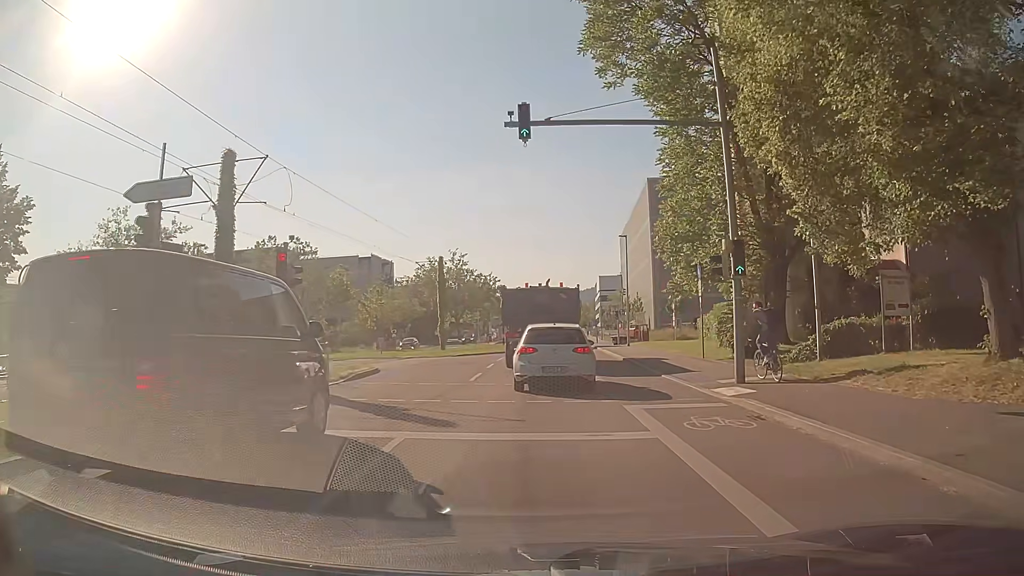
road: secondary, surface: asphalt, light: Day
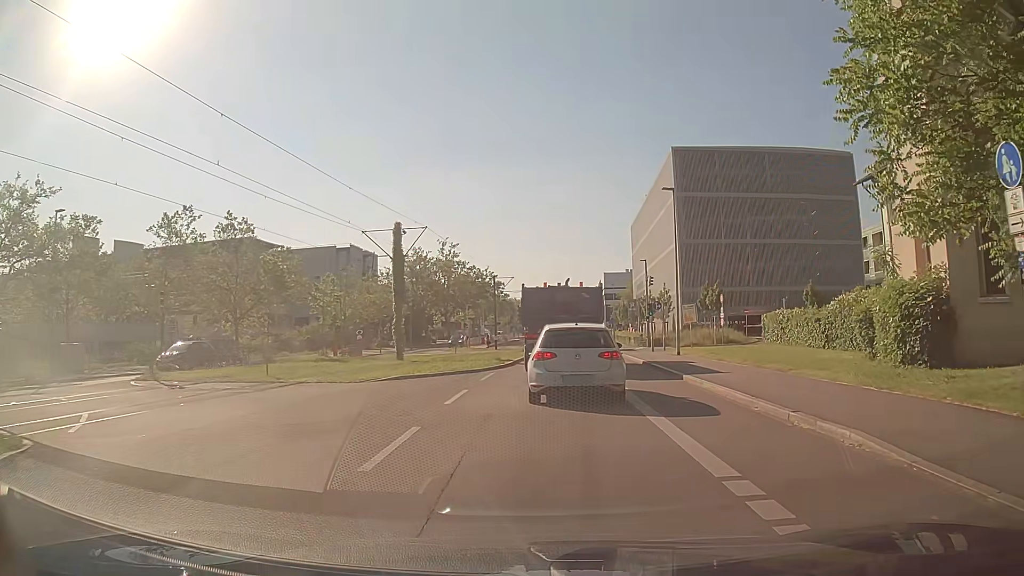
(0.0, +17.3) m; 0°
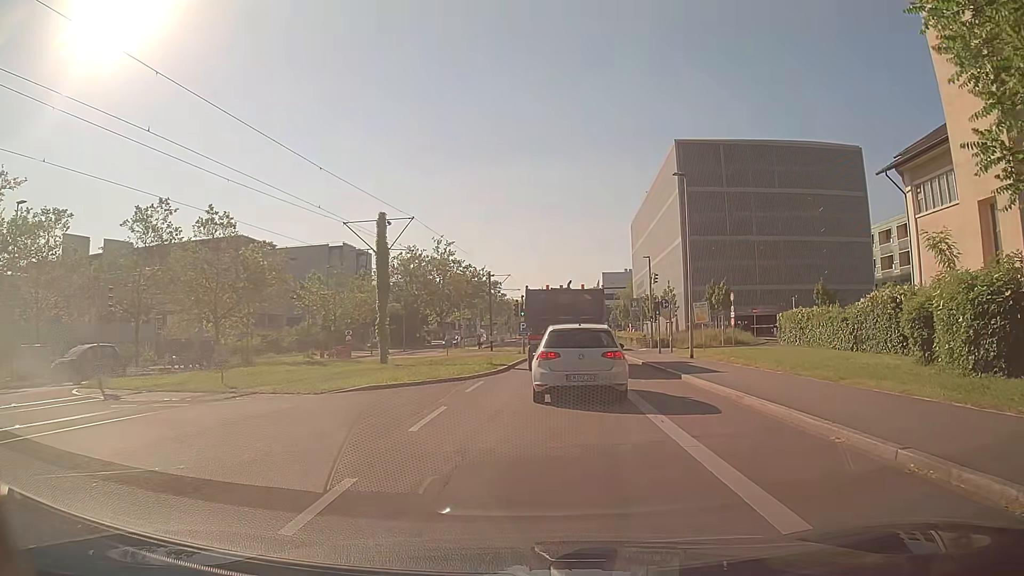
(0.0, +3.3) m; 0°
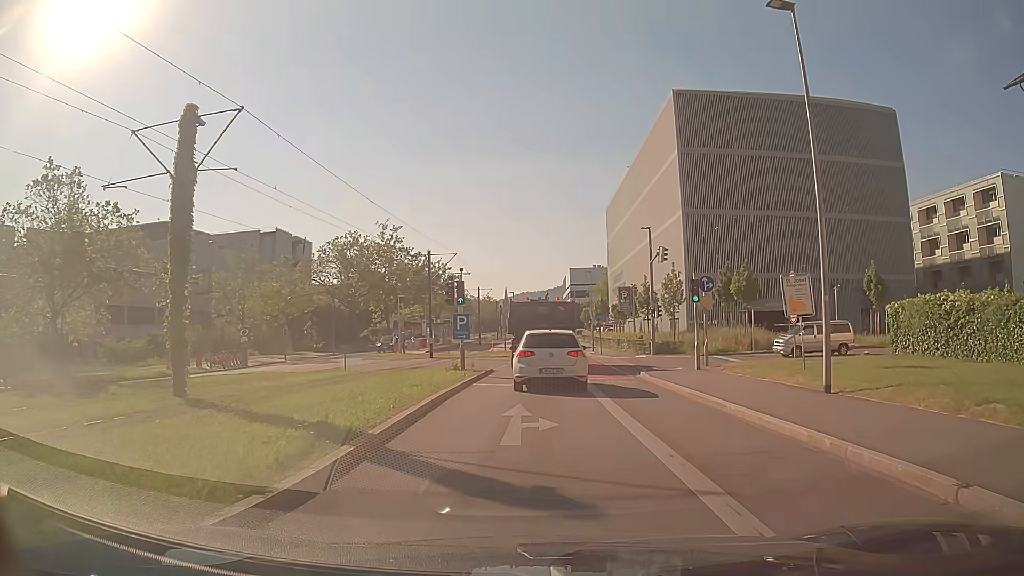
(+0.7, +17.2) m; +3°
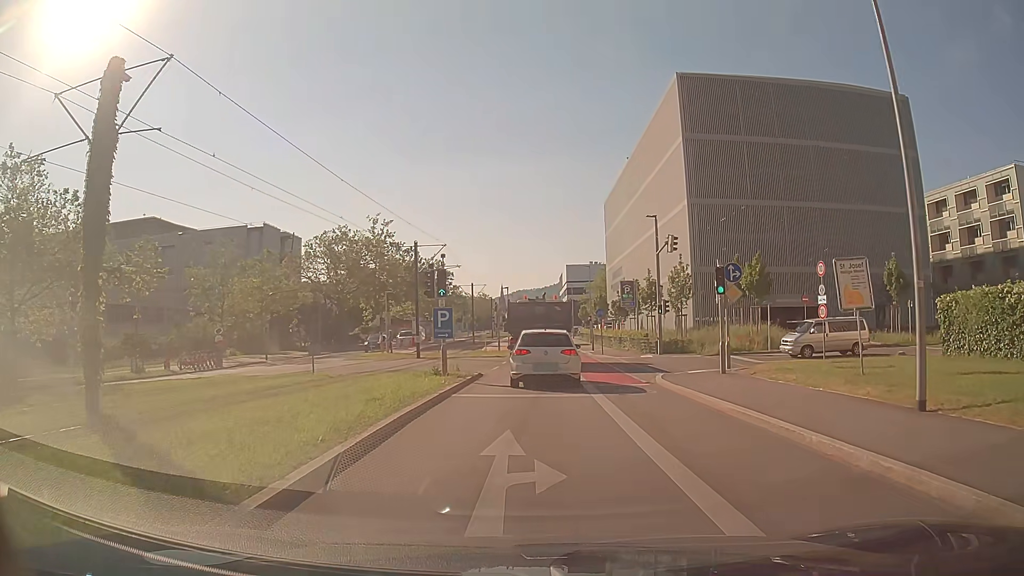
(0.0, +3.7) m; +1°
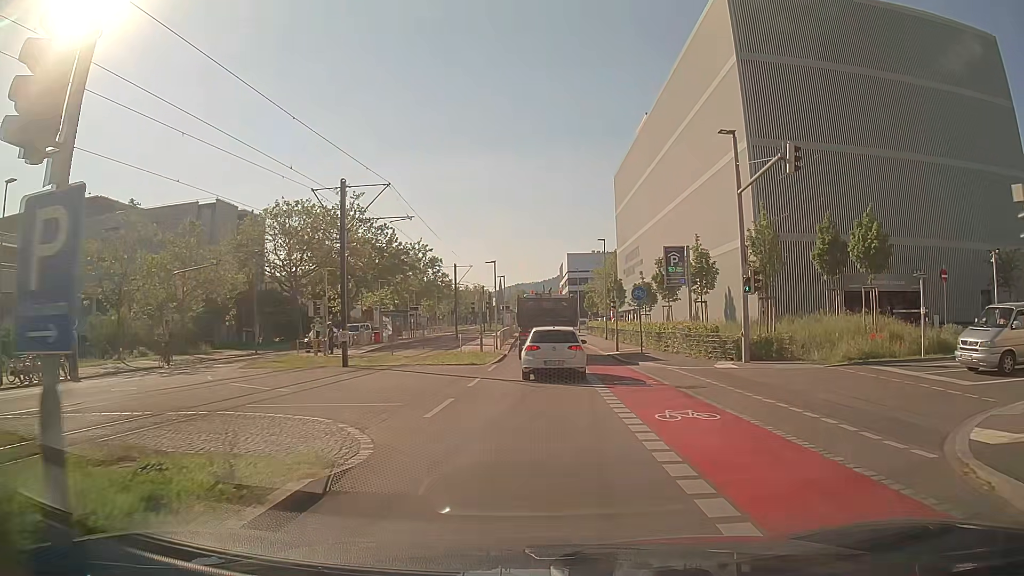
(-0.1, +16.7) m; 0°
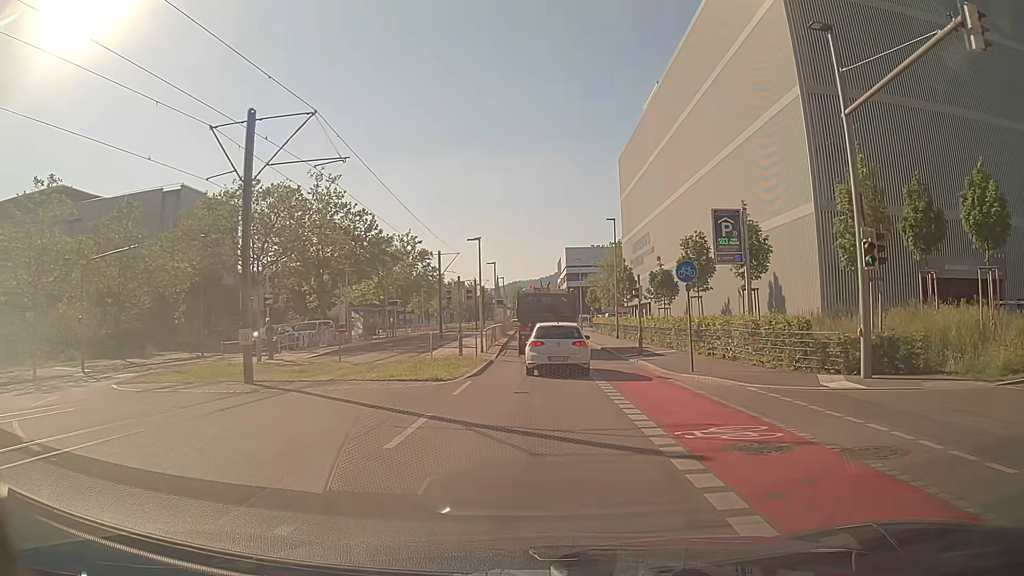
(0.0, +9.2) m; 0°
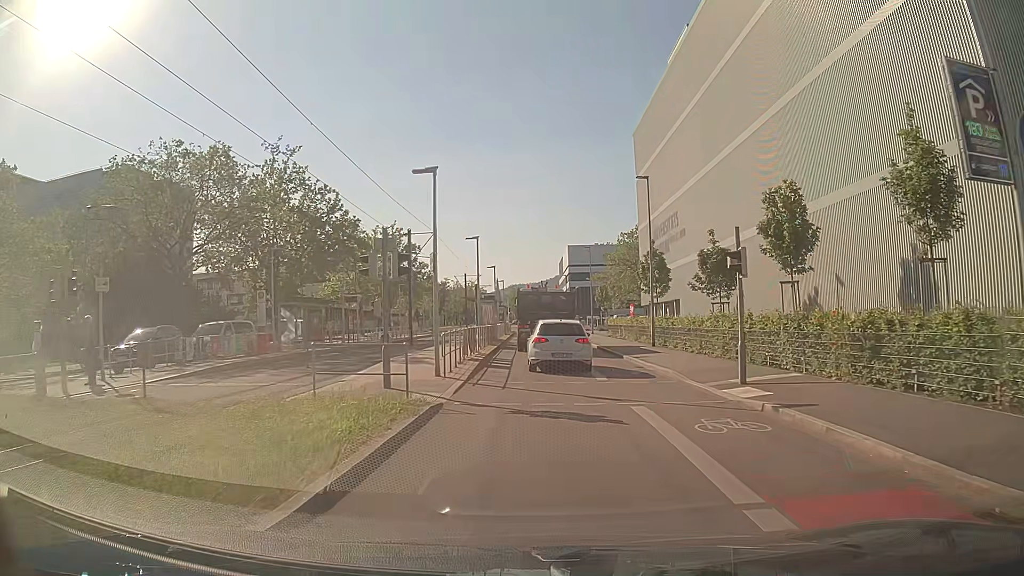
(0.0, +14.0) m; +1°
(0, +10) (0, +20) (0, +30) (-1, +40) (-1, +50) (-1, +60) (-1, +70) (-1, +80) (-2, +90) (-3, +100) m
